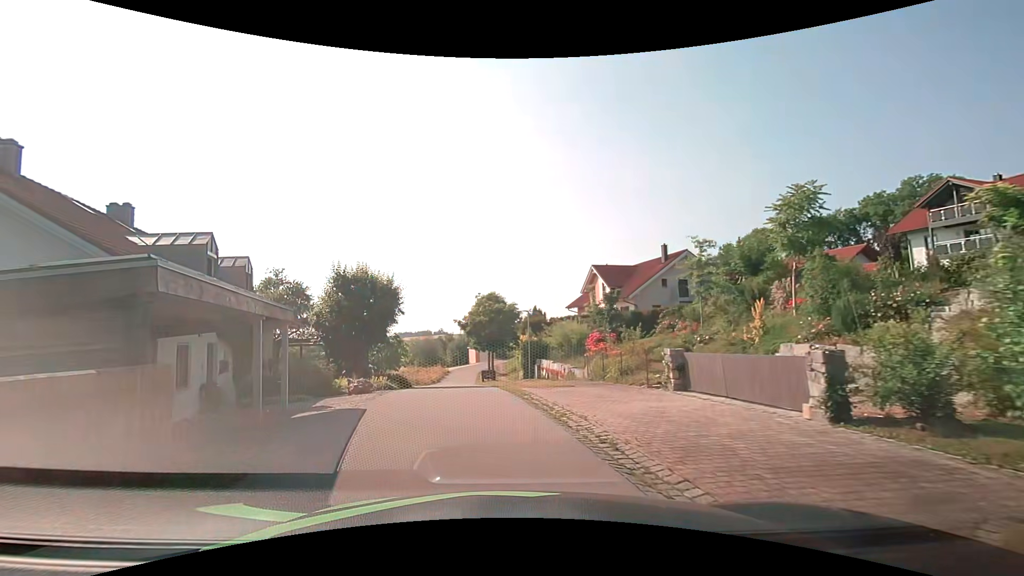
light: Day
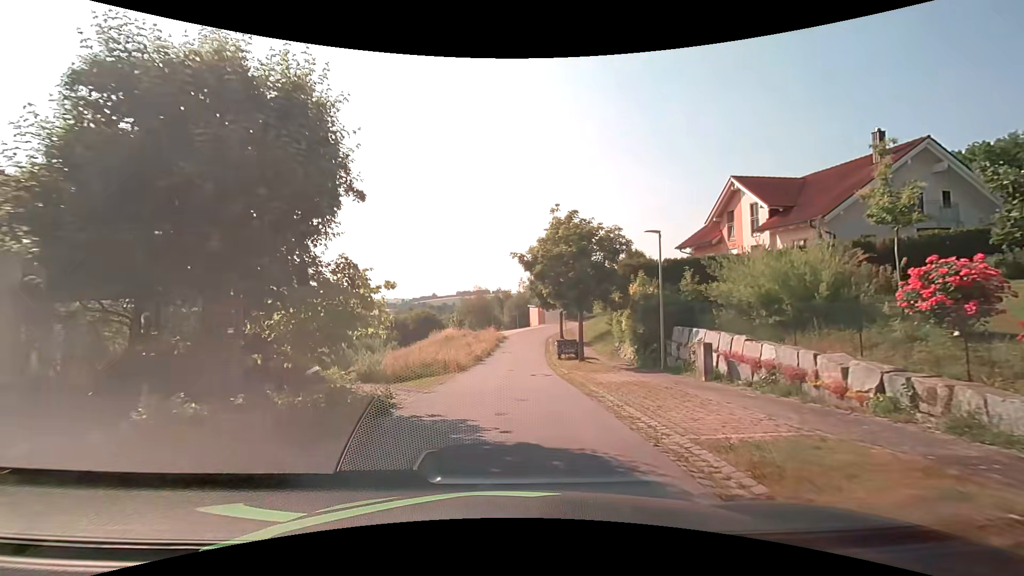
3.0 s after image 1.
(-2.1, +18.4) m; -8°
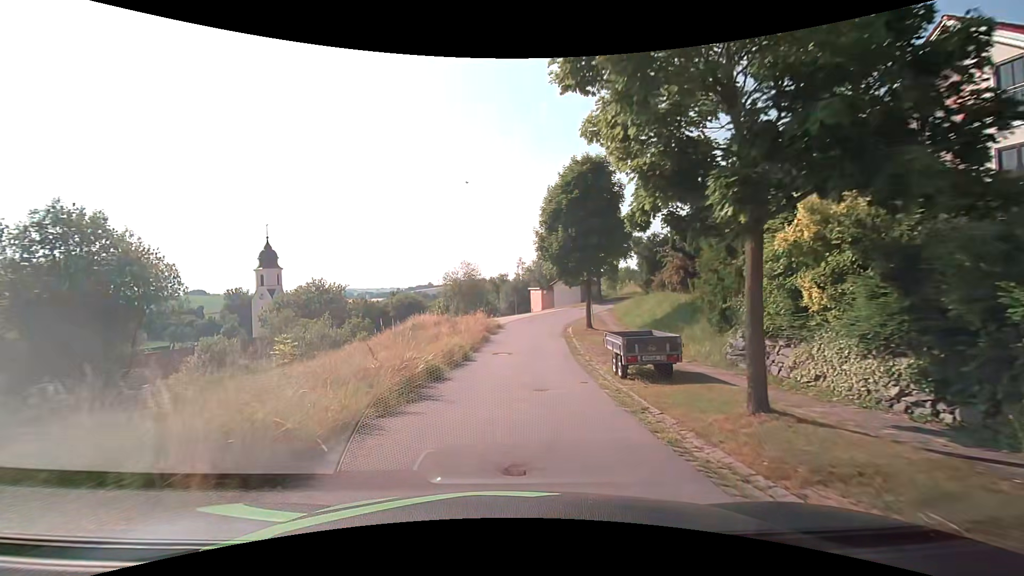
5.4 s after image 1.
(0.0, +16.6) m; 0°
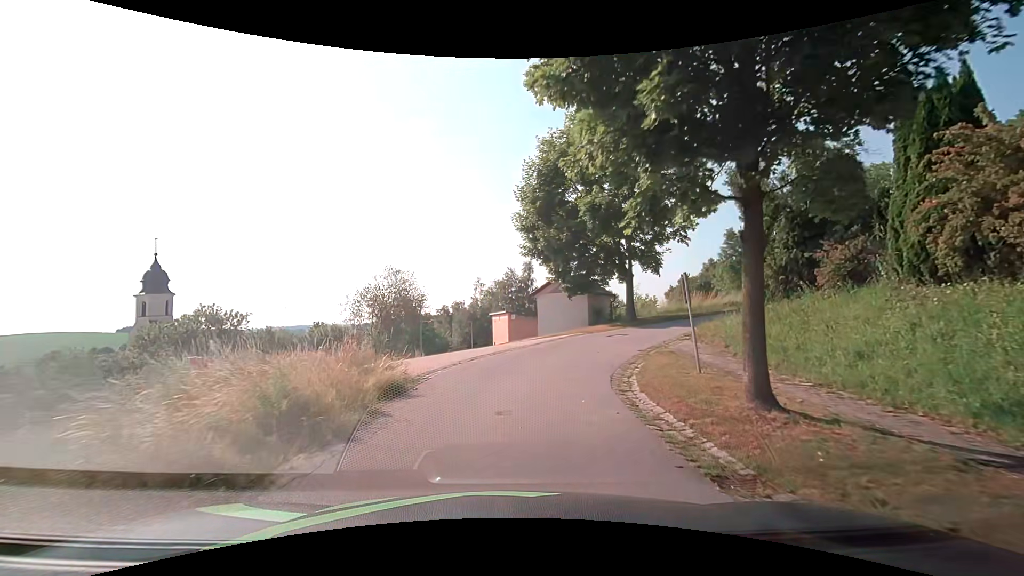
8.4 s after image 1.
(+0.6, +21.8) m; +4°
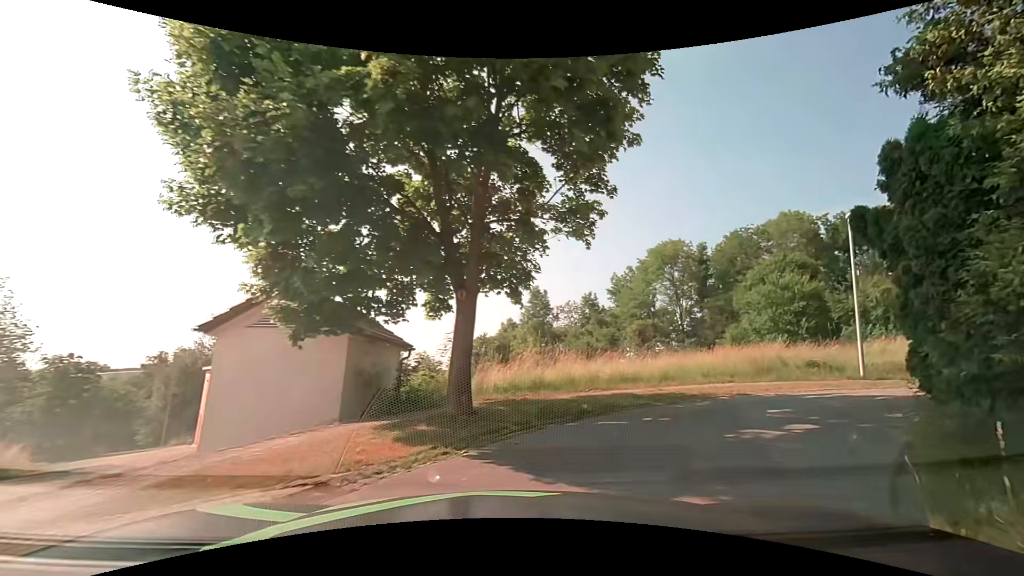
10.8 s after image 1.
(+2.0, +14.3) m; +24°
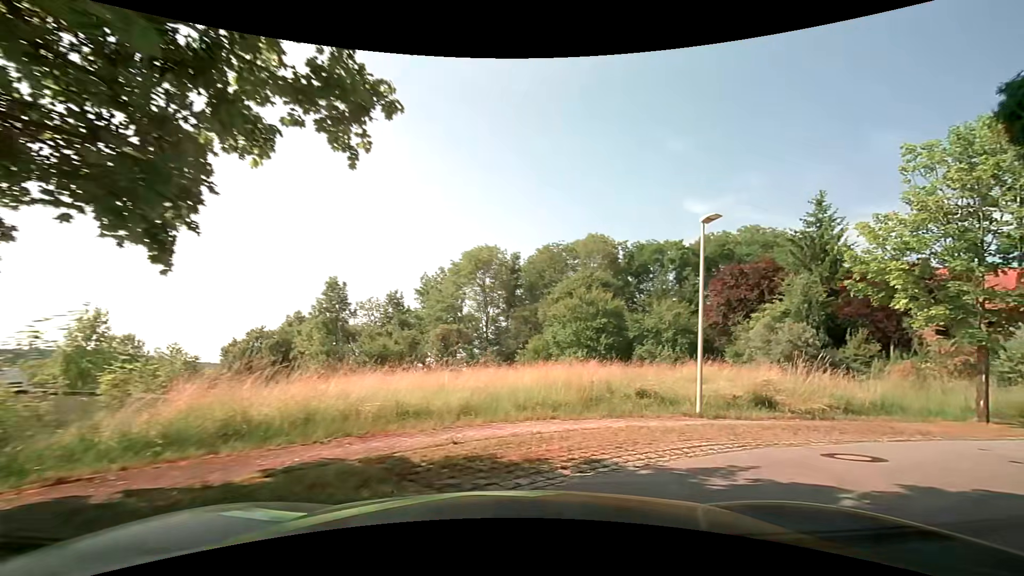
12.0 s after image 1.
(+0.8, +5.4) m; +22°
